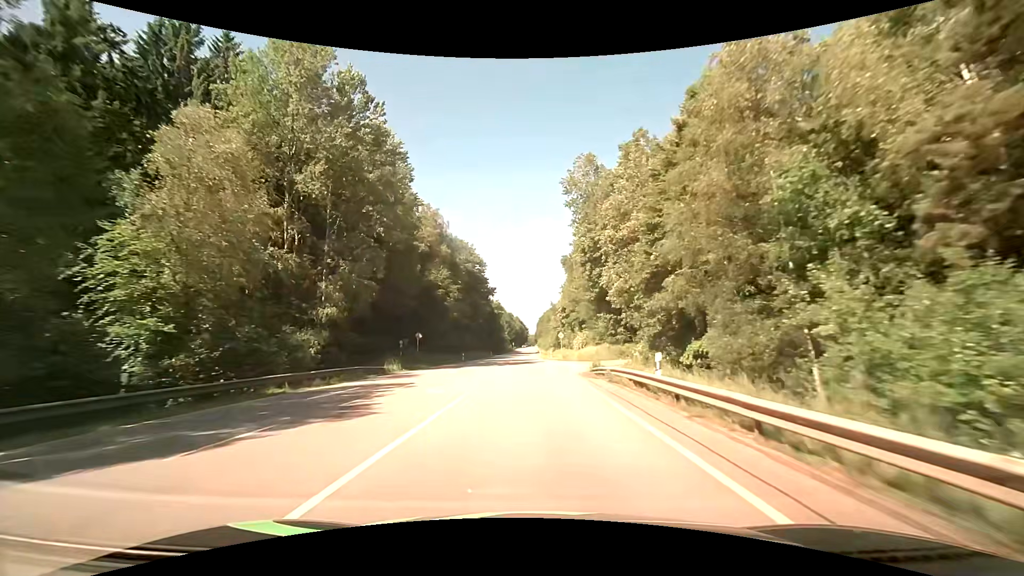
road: secondary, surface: asphalt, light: Day
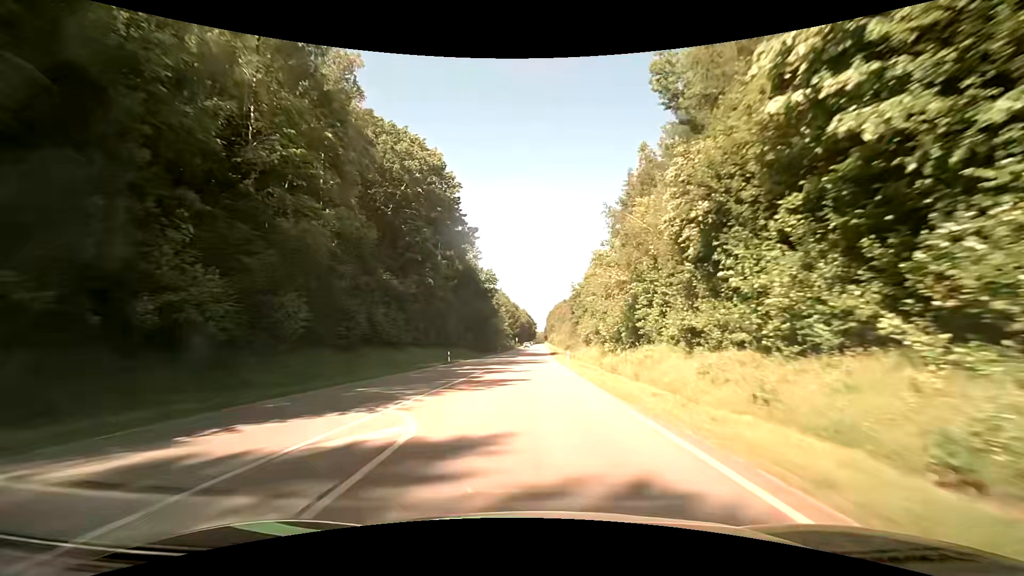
(-1.0, +62.1) m; -1°
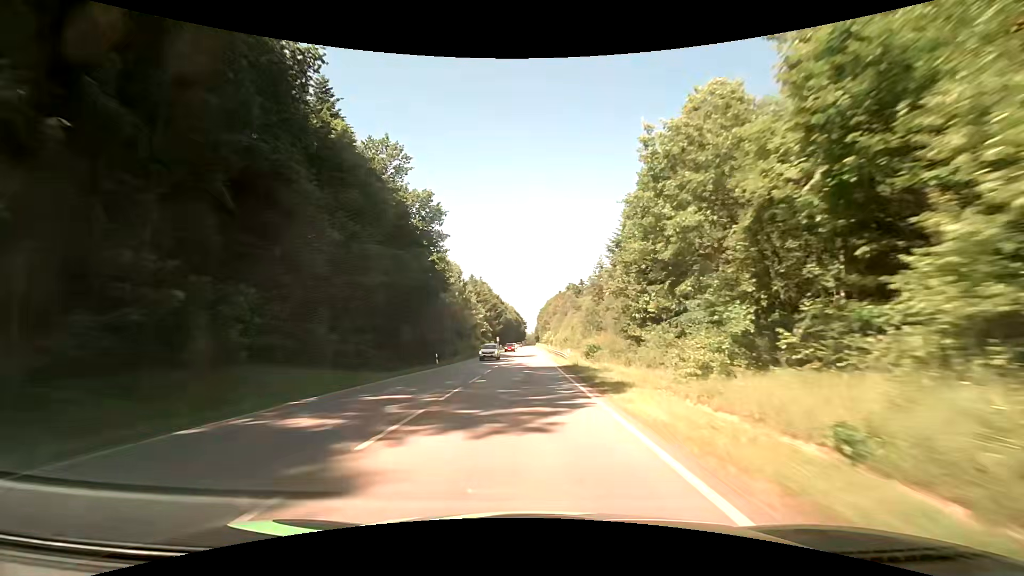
(+0.5, +54.4) m; +1°
(0, +10) (0, +20) (0, +30) (0, +40) (0, +50) (0, +60) (0, +70) (0, +80) (0, +90) (0, +100) m
